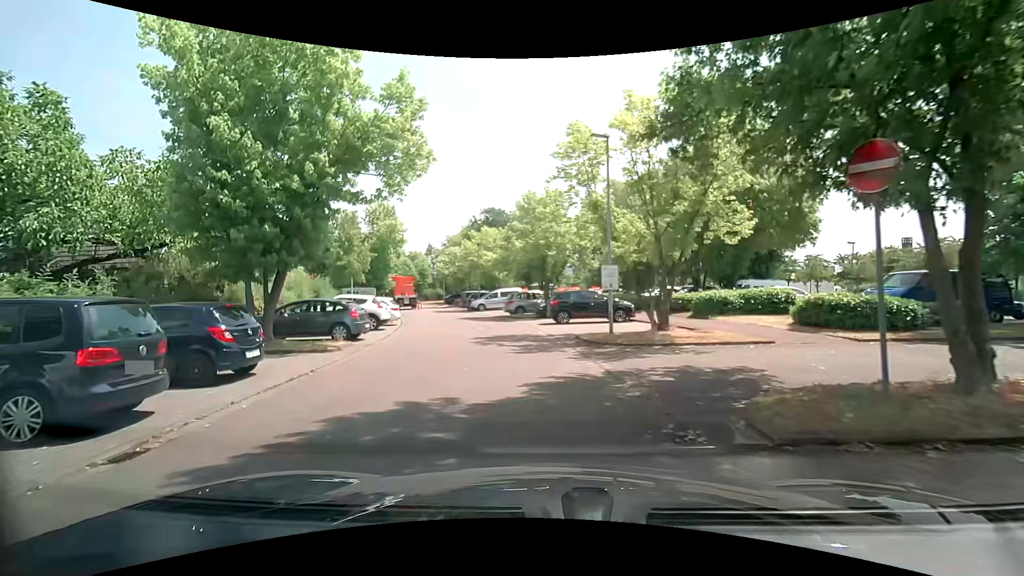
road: residential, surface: asphalt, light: Day
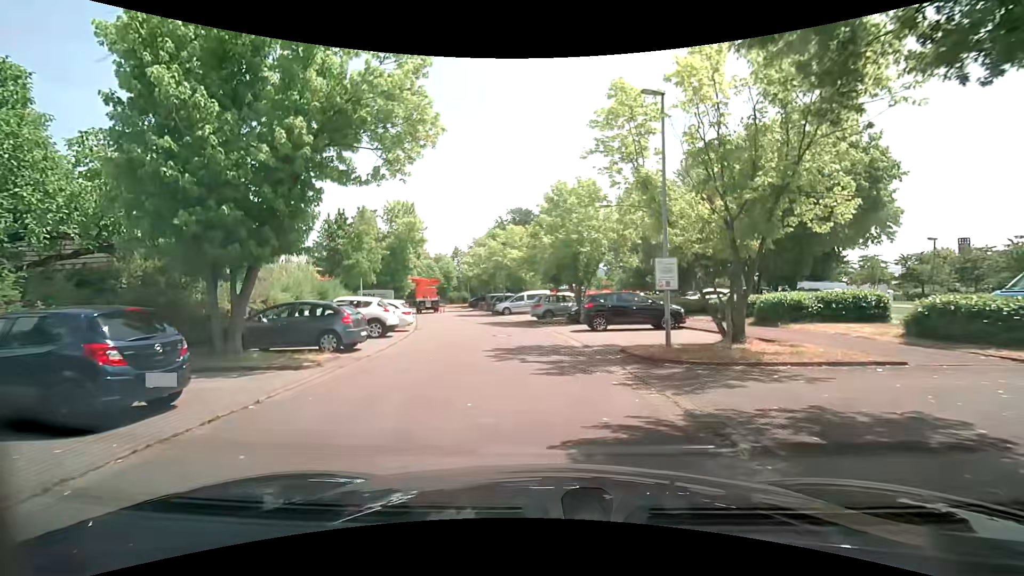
(-0.1, +3.3) m; -5°
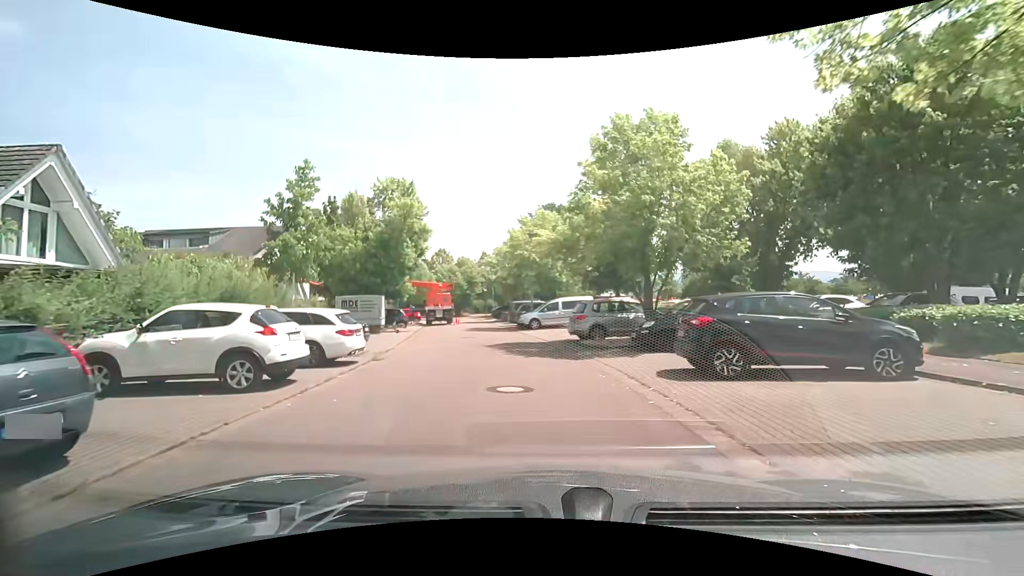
(-0.4, +10.4) m; -5°
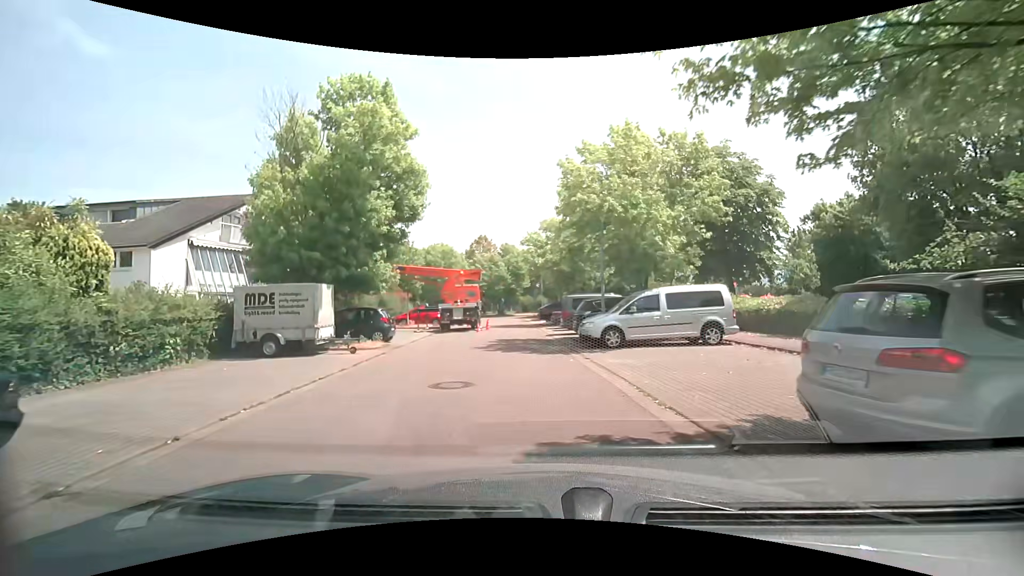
(-0.4, +14.3) m; -5°
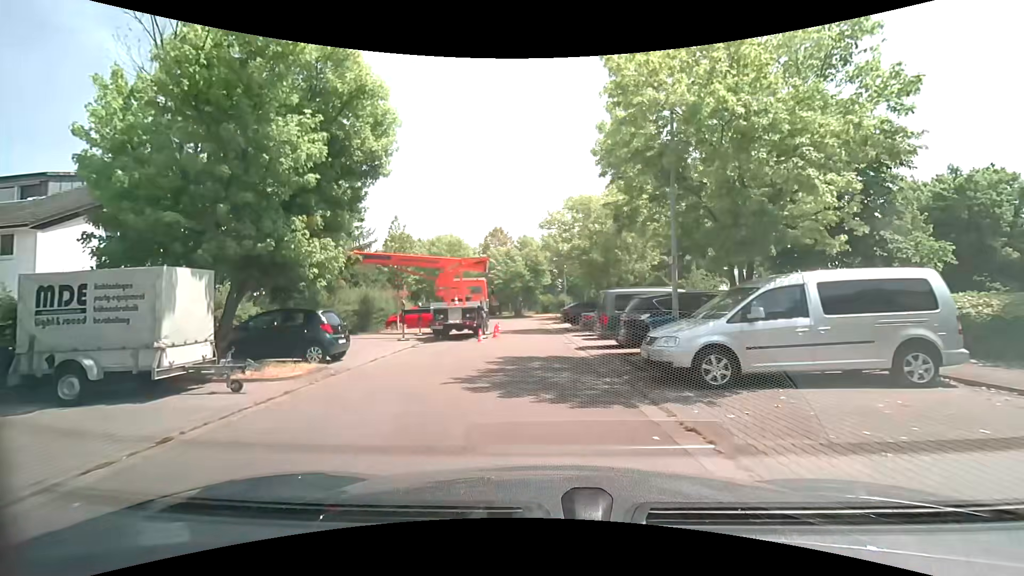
(-0.2, +7.2) m; -3°
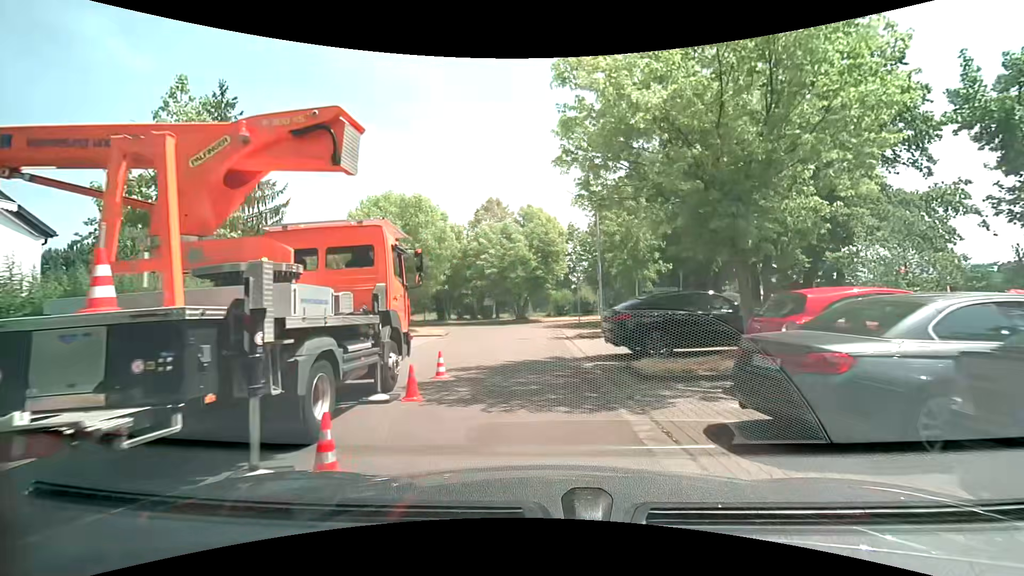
(-0.3, +17.6) m; 0°
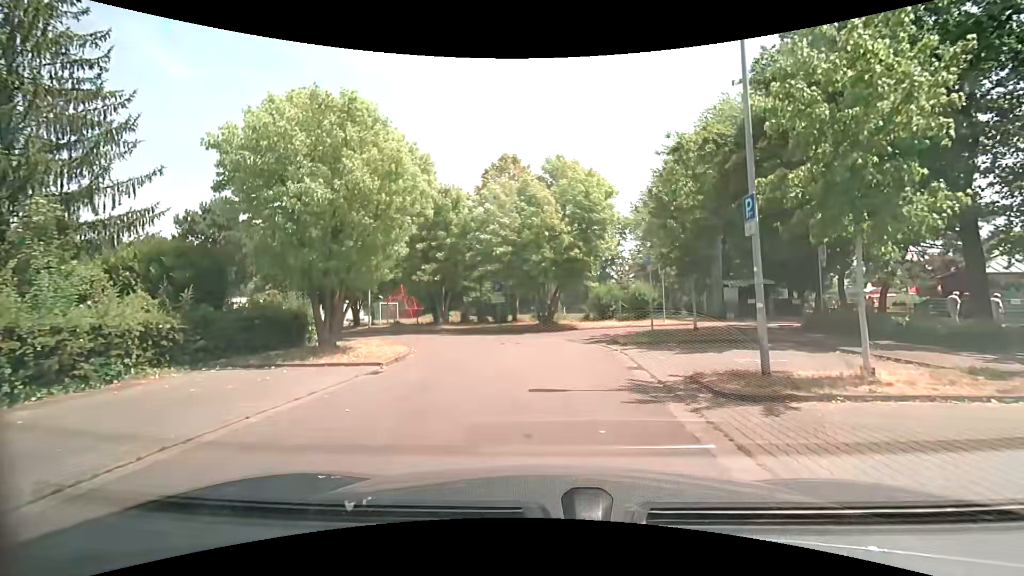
(-0.6, +13.0) m; -4°
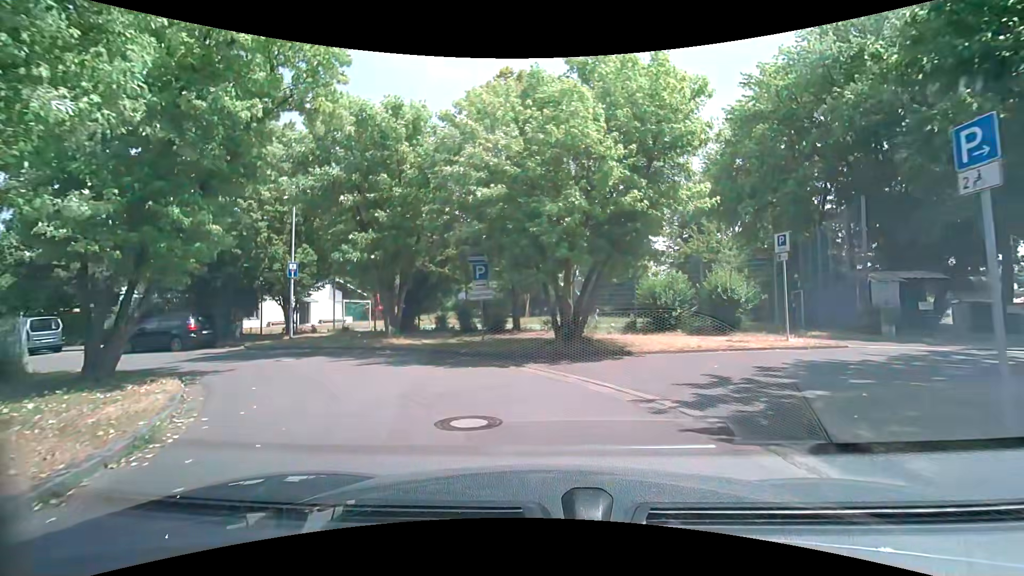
(-0.1, +11.9) m; -1°
